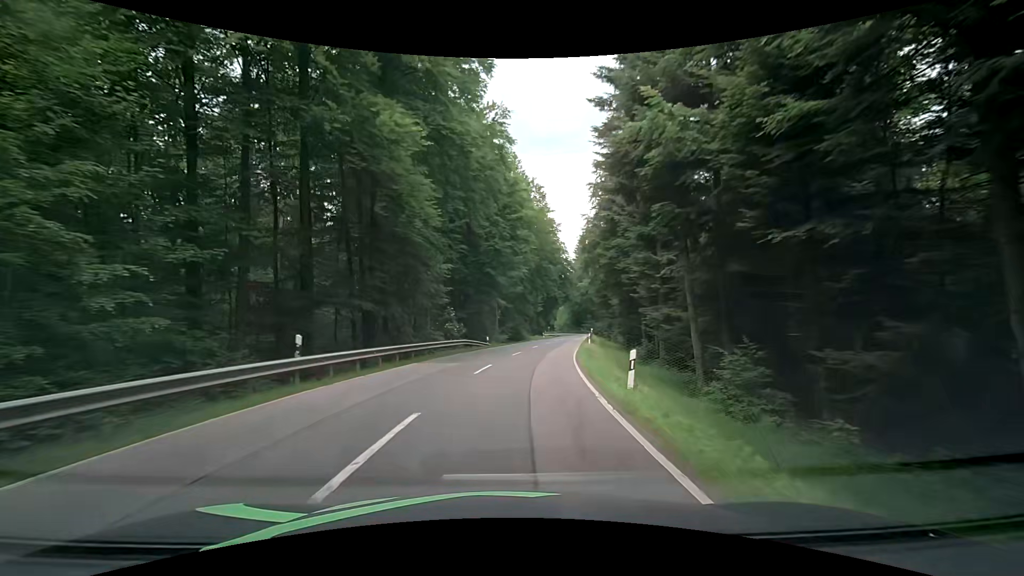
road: secondary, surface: asphalt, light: Day
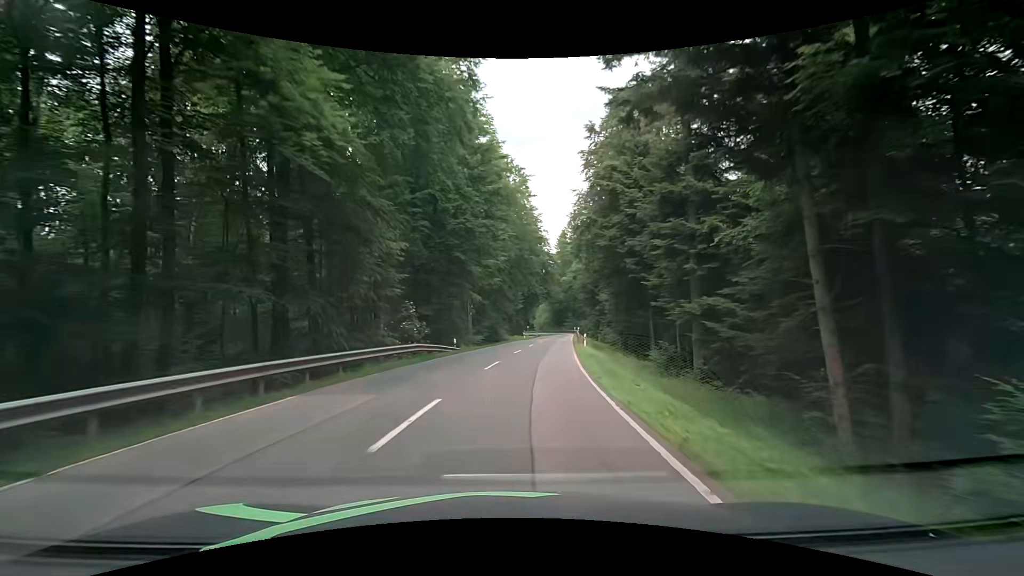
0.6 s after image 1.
(+0.2, +9.4) m; +4°
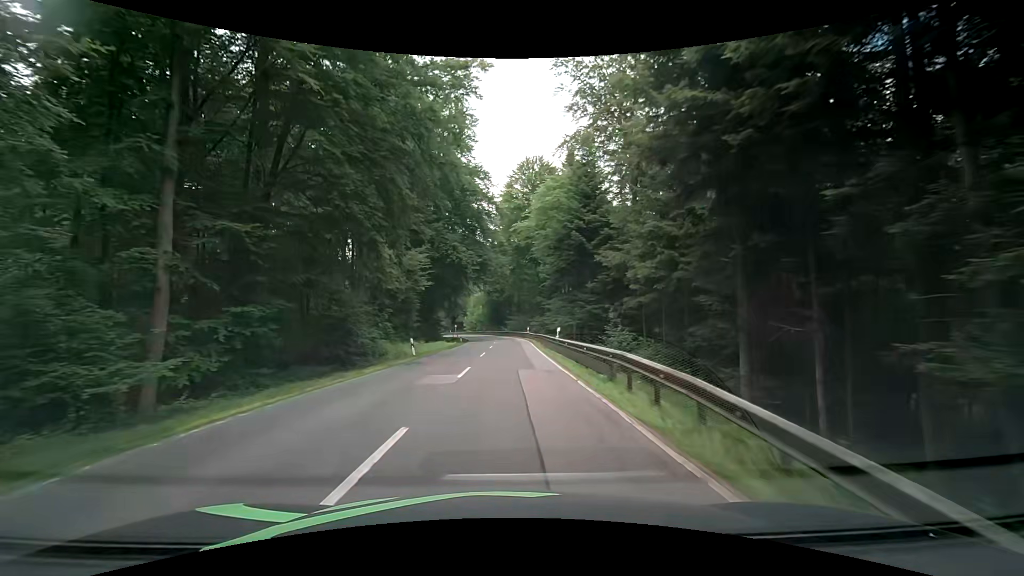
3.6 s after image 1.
(+3.2, +46.5) m; +6°
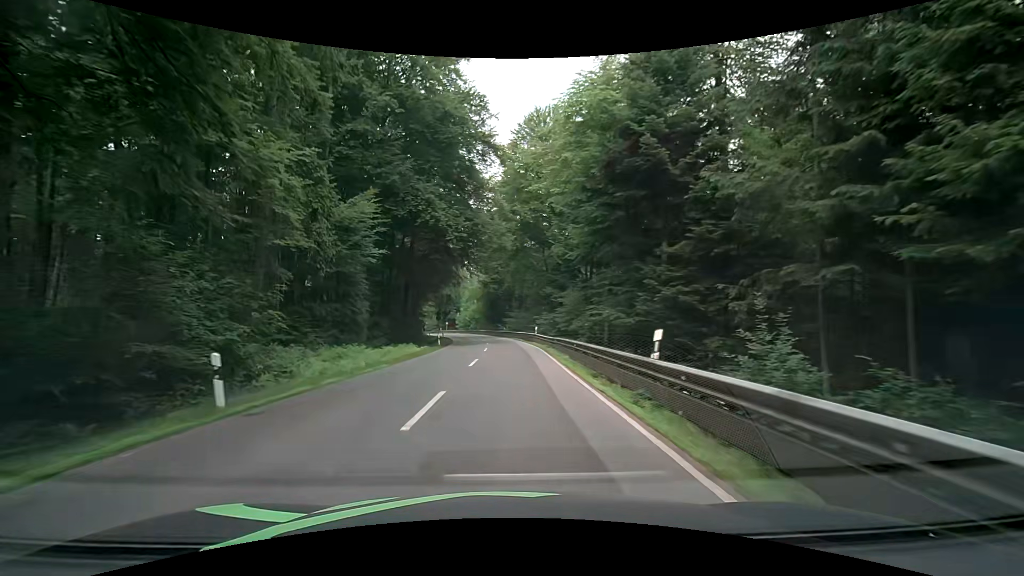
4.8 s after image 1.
(+0.2, +18.3) m; +1°
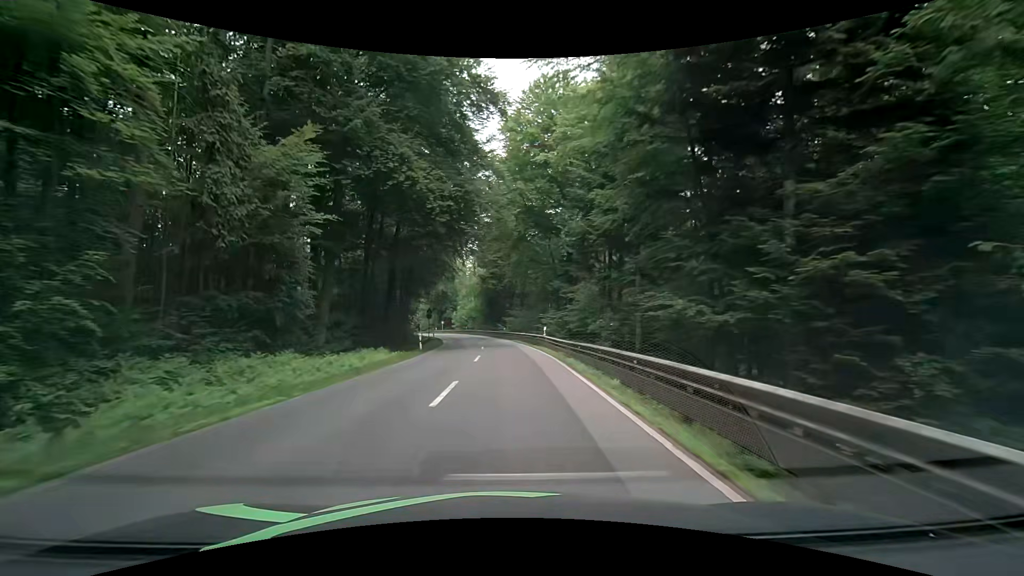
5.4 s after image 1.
(+0.1, +9.0) m; 0°
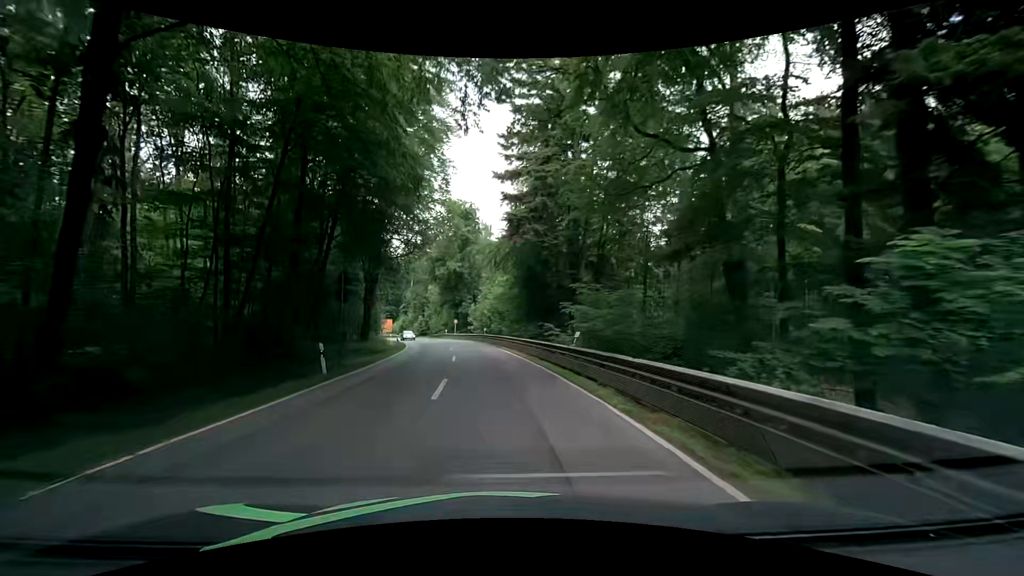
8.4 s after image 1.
(-0.5, +43.5) m; -5°
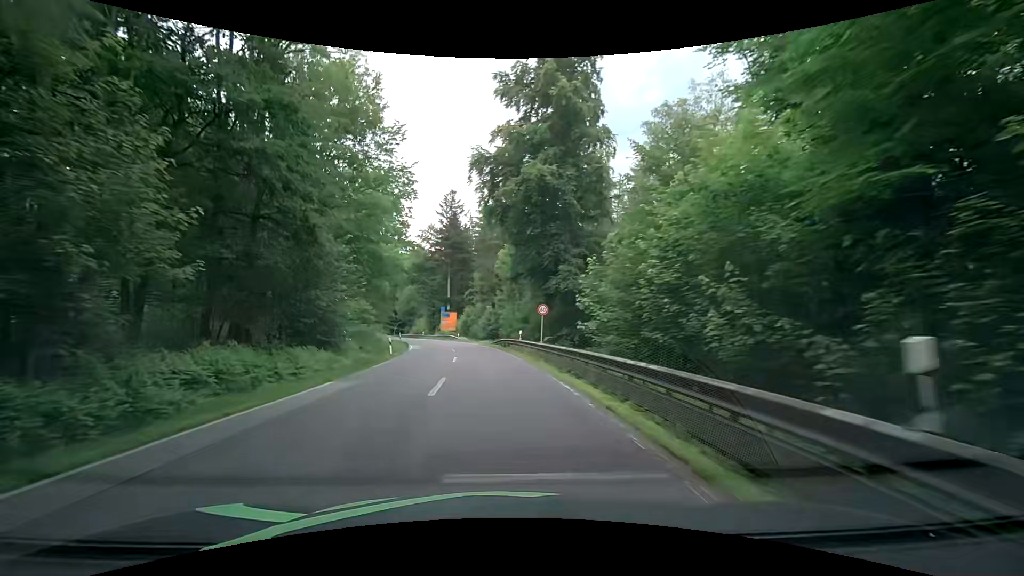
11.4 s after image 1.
(-3.5, +44.1) m; -12°
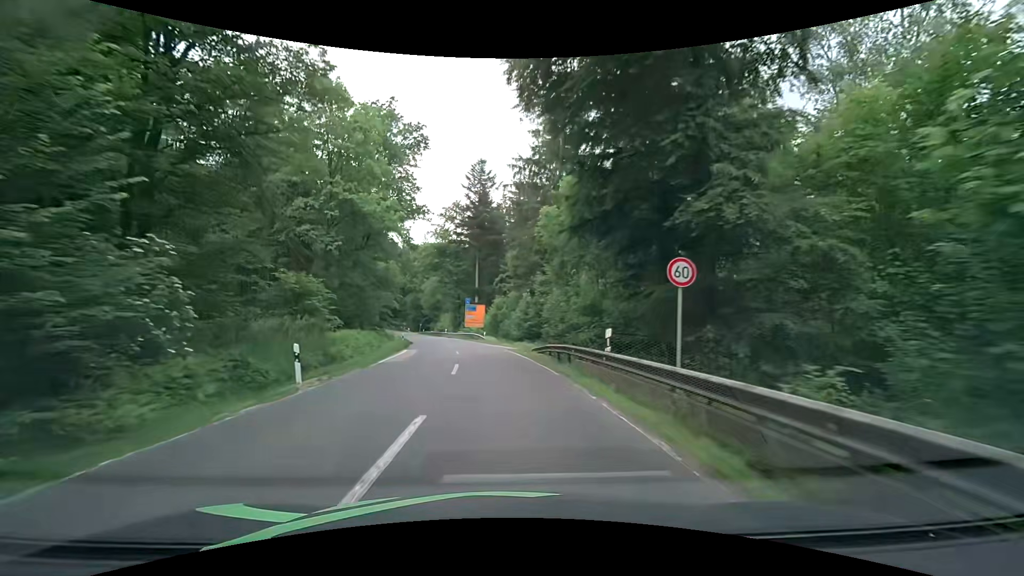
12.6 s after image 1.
(-0.4, +18.1) m; -3°
(0, +10) (-1, +20) (-2, +30) (-3, +40) (-5, +50) (-7, +59) (-9, +69) (-11, +79) (-14, +89) (-16, +98) m
